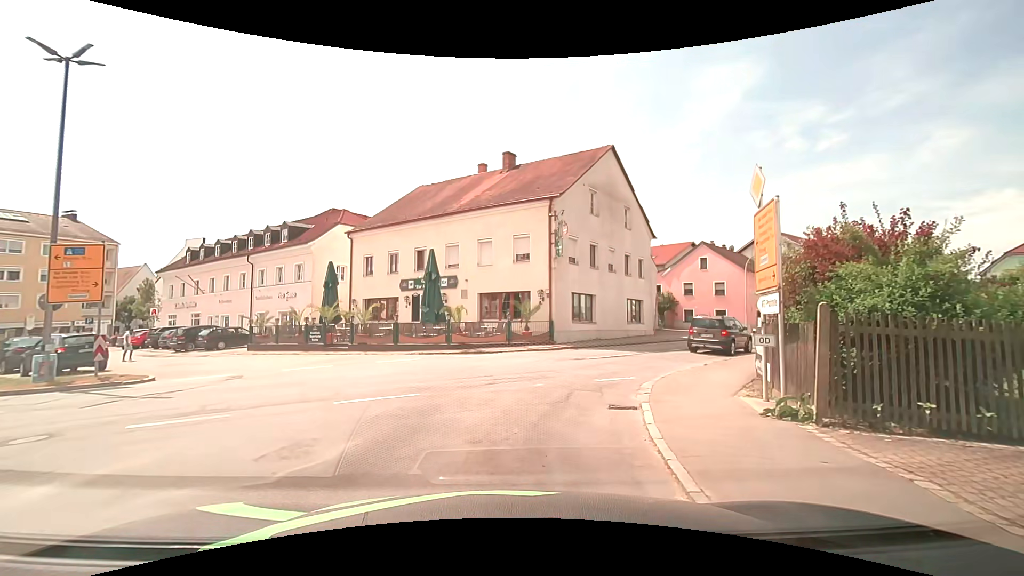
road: tertiary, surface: asphalt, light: Day
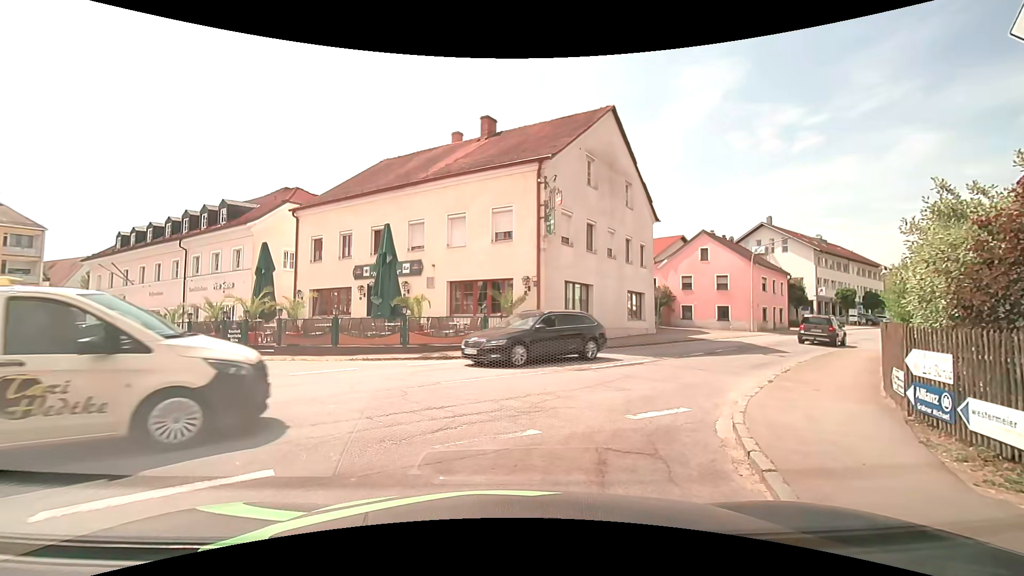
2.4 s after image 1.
(0.0, +5.1) m; +2°
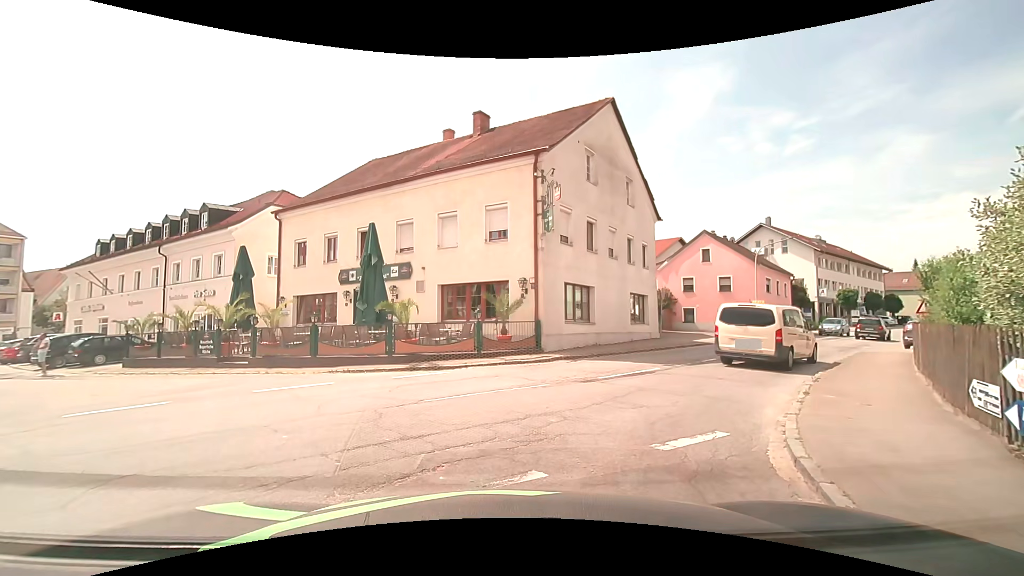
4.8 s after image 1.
(0.0, +1.5) m; +1°
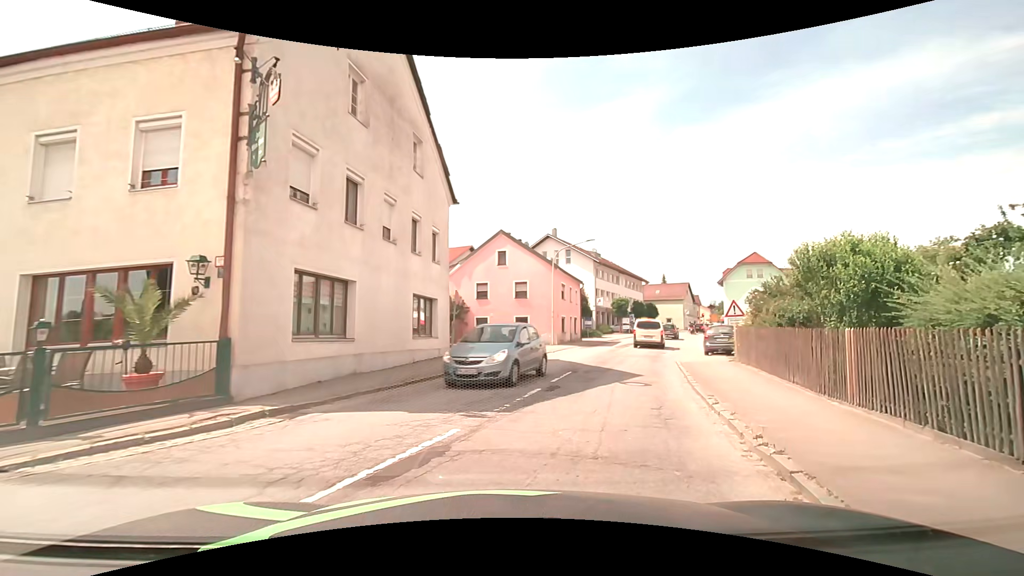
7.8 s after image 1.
(+1.0, +7.8) m; +21°
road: secondary
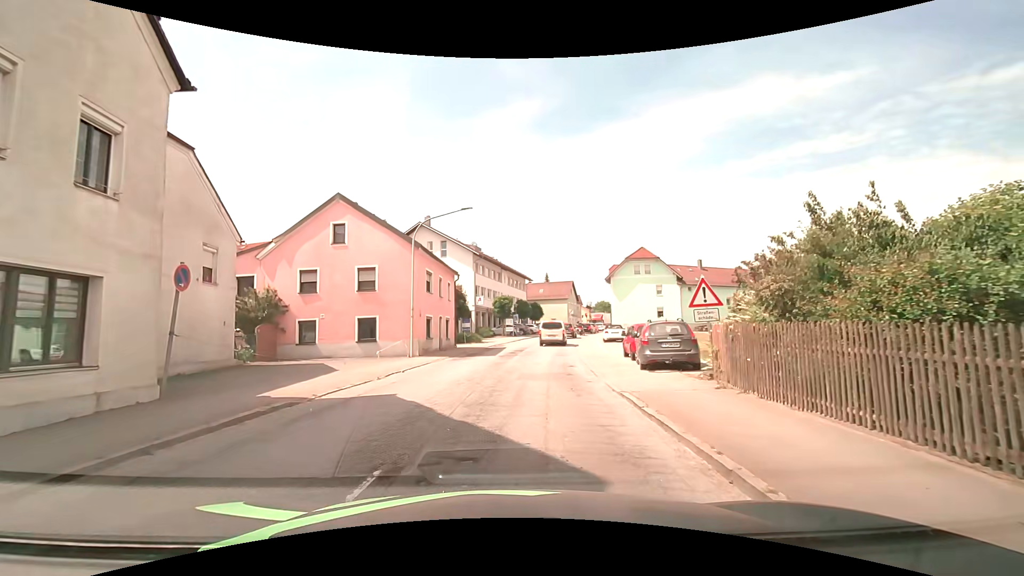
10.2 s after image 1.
(+1.7, +10.4) m; +14°
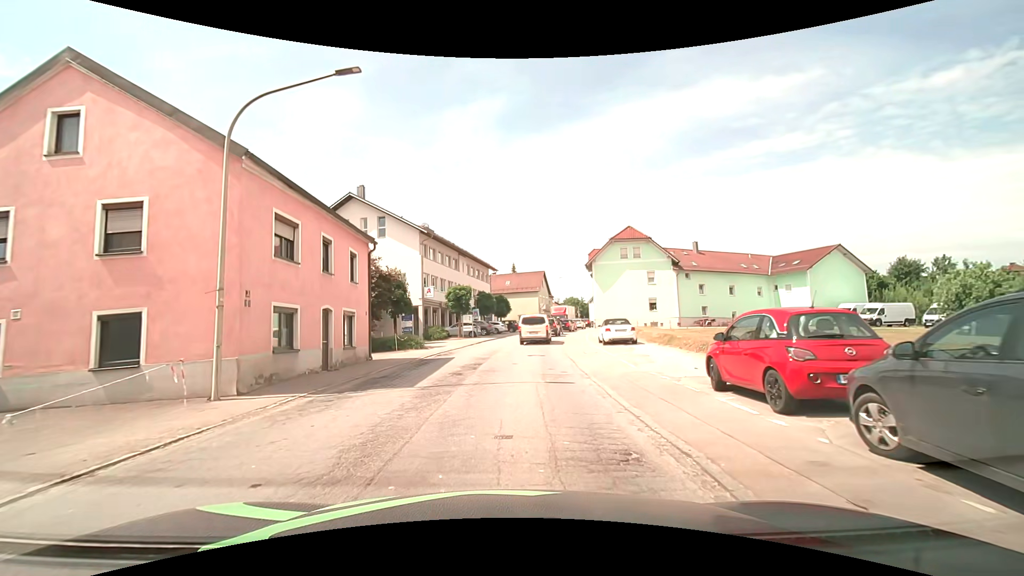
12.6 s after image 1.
(+0.7, +13.5) m; +4°
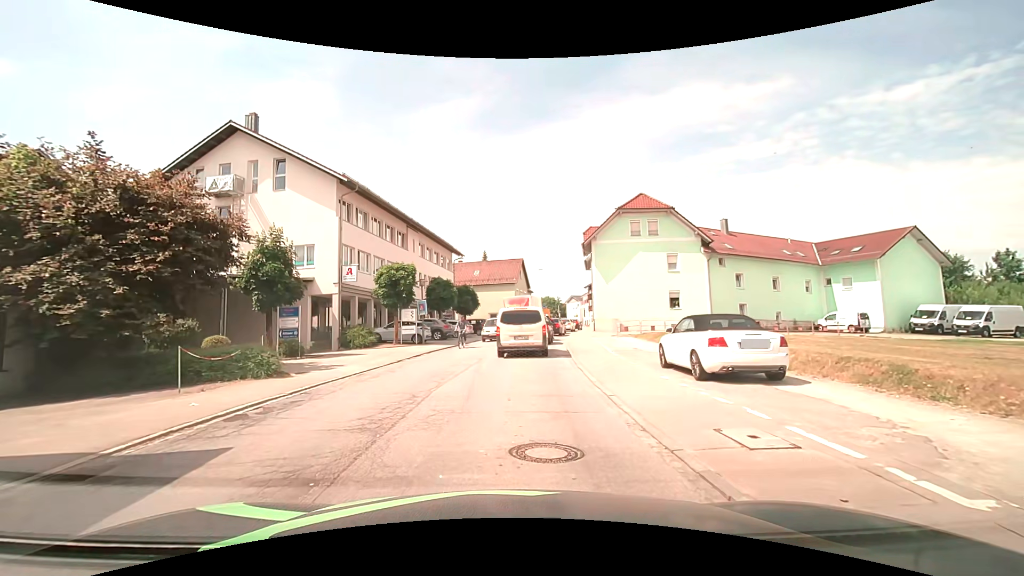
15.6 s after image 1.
(+0.3, +16.2) m; +2°
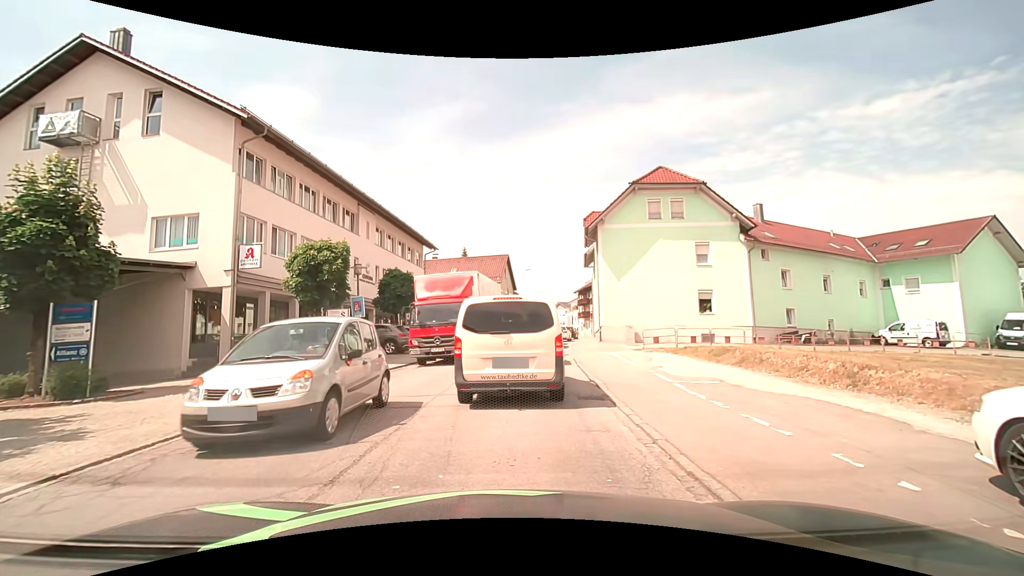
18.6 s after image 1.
(+0.3, +9.6) m; +2°
(0, +10) (+1, +20) (+2, +30) (+4, +40) (+6, +50) (+8, +59) (+10, +69) (+9, +79) (+1, +84) (-9, +85) m
